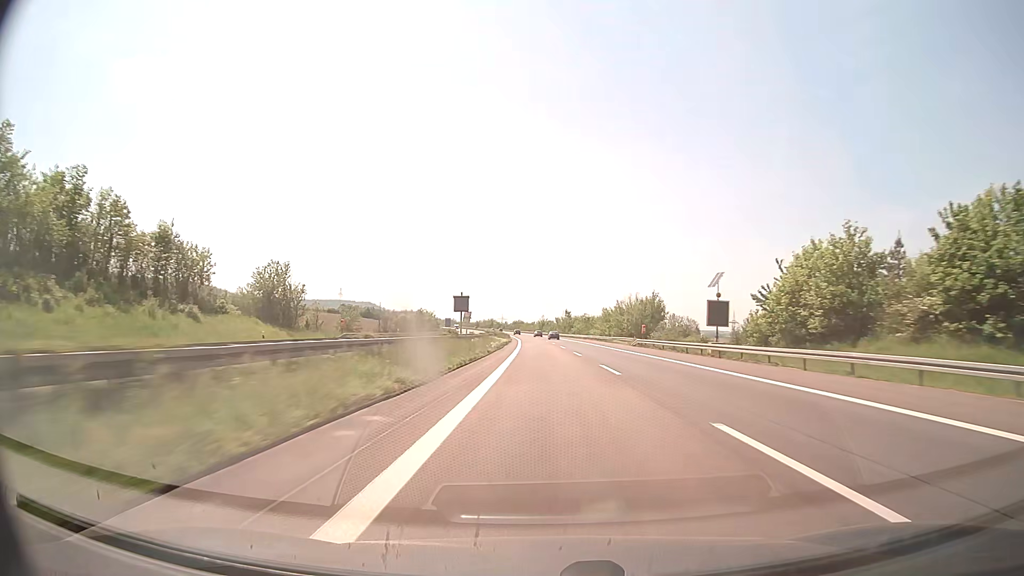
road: motorway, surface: concrete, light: Day
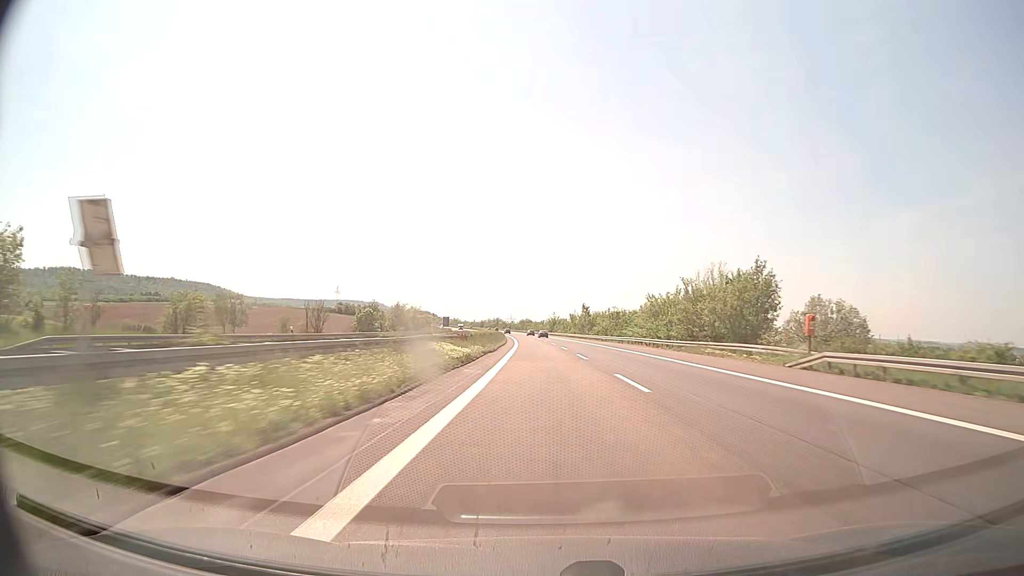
(-0.3, +42.1) m; -1°
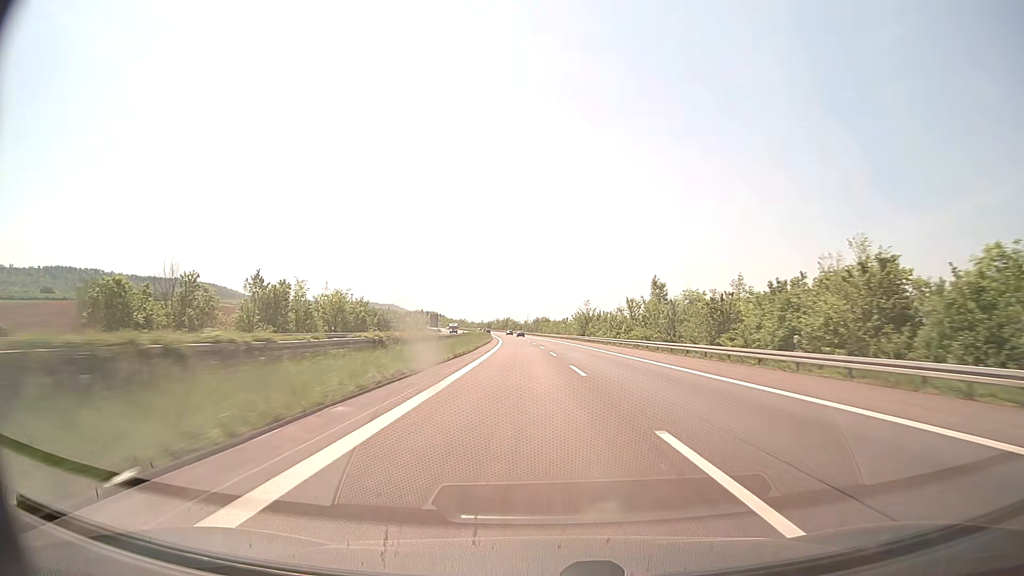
(-1.2, +83.3) m; -2°
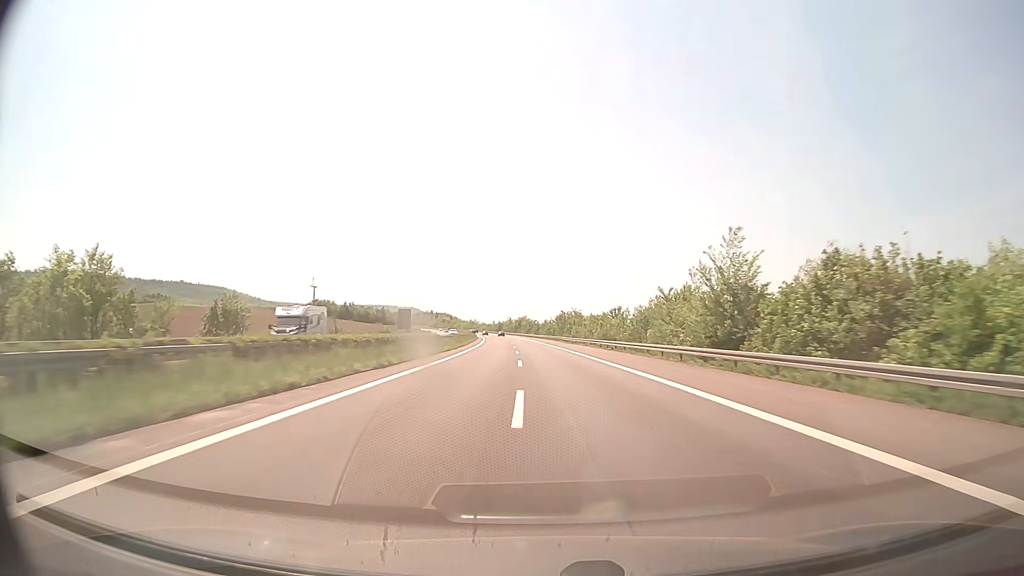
(-1.1, +82.6) m; -2°
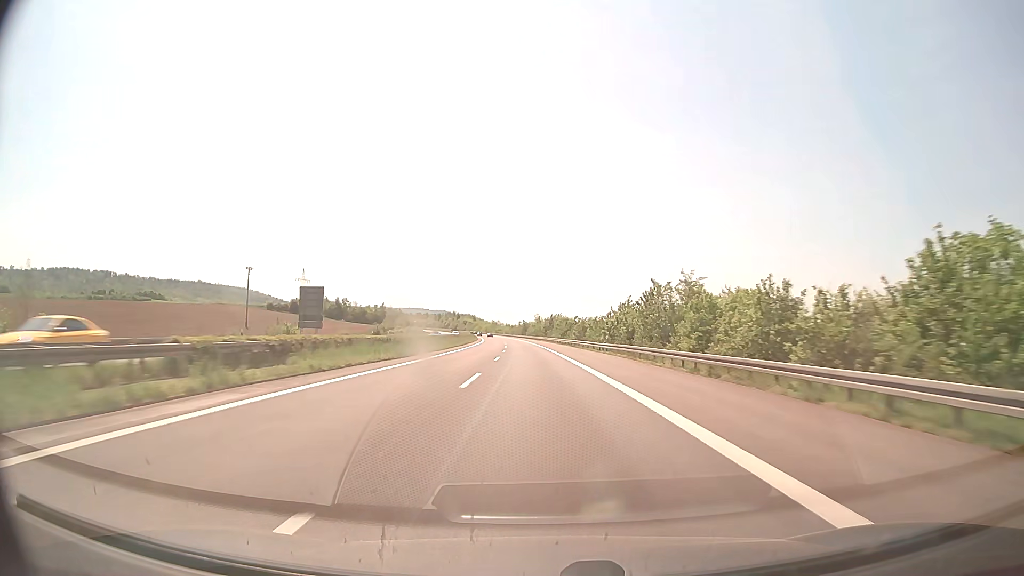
(-2.3, +82.3) m; -3°
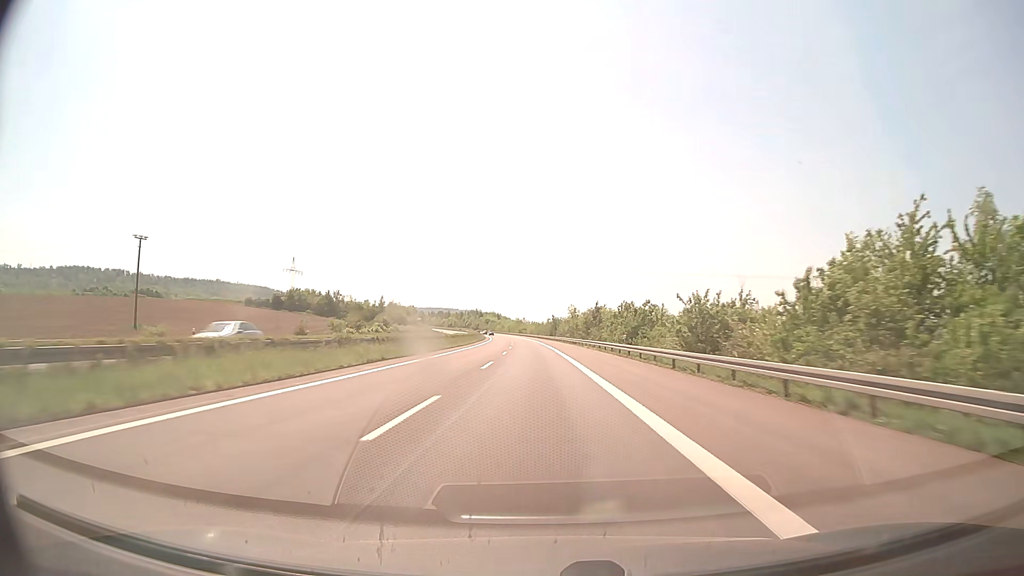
(-1.3, +61.8) m; -2°
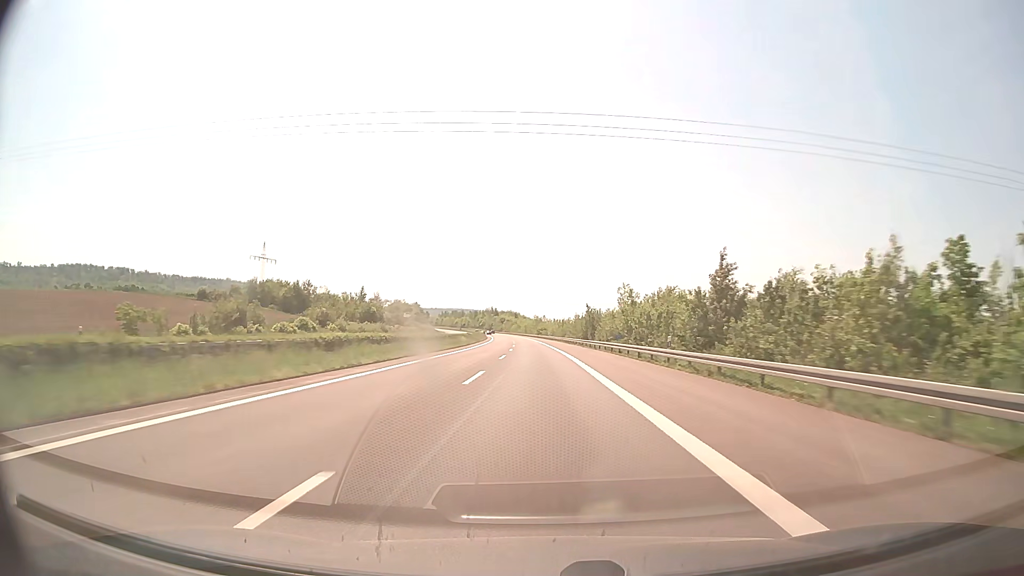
(-1.2, +61.8) m; -2°
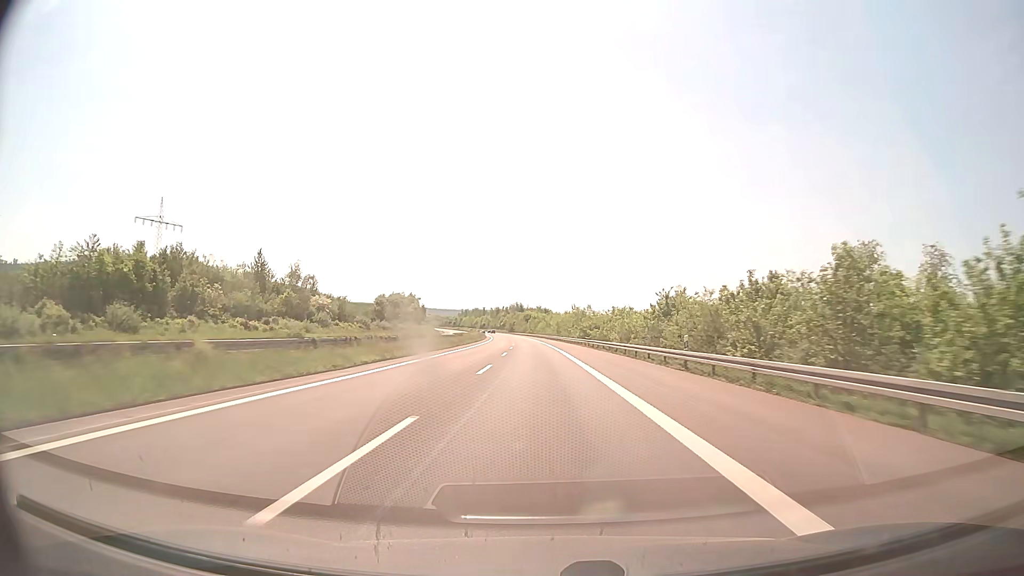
(-2.4, +103.0) m; -3°
(0, +10) (0, +20) (0, +30) (0, +40) (-1, +50) (-1, +60) (-1, +70) (-2, +80) (-2, +90) (-3, +100) m
